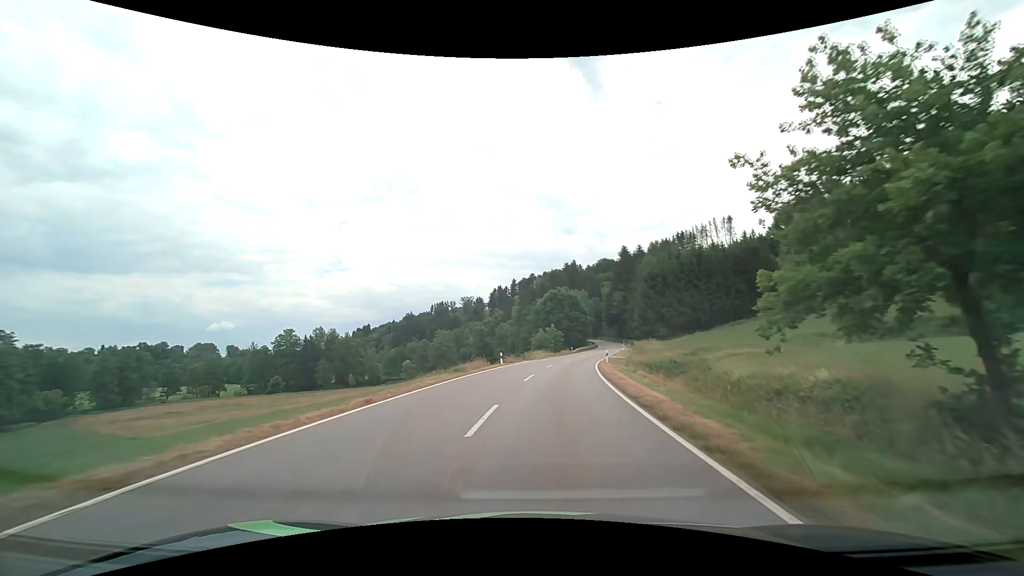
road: tertiary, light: Day
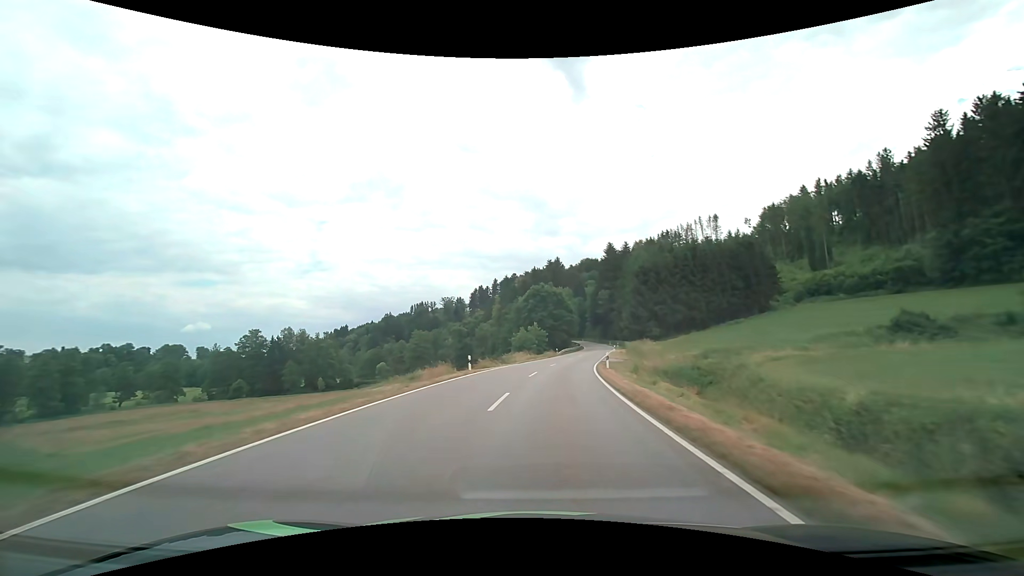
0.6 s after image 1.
(+0.2, +9.2) m; +2°
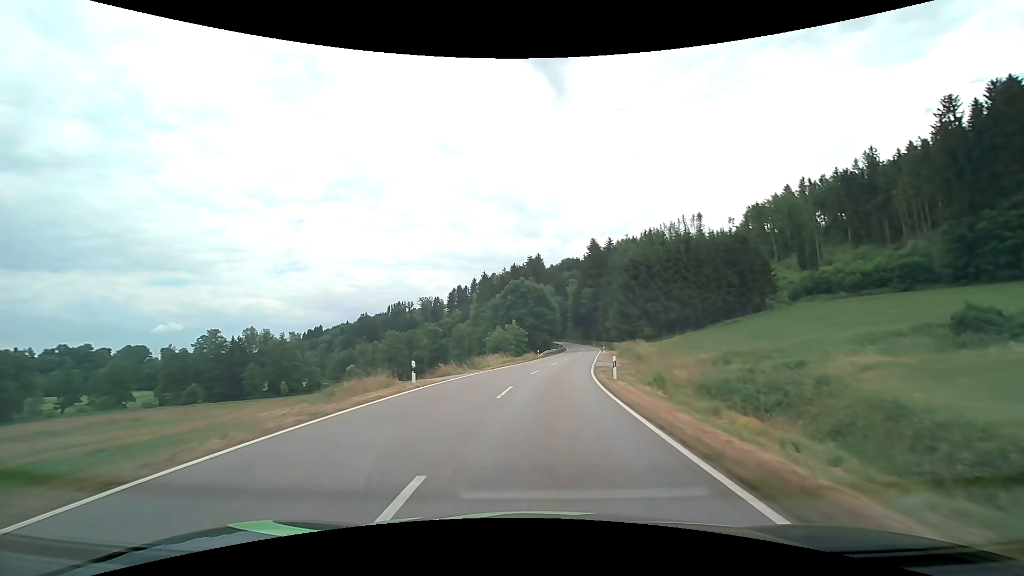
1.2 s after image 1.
(+0.2, +9.3) m; +3°
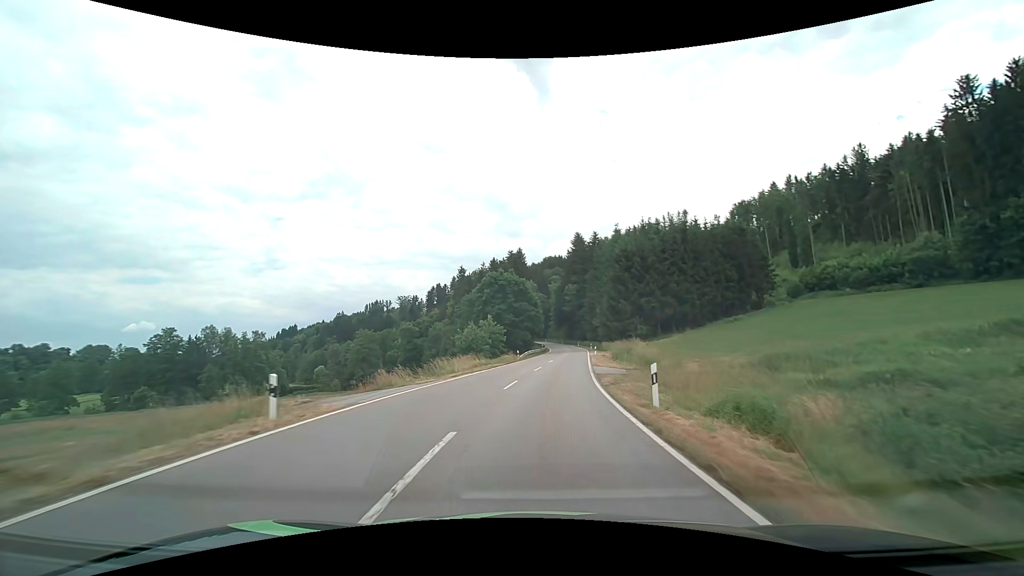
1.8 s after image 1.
(+0.1, +9.5) m; +2°
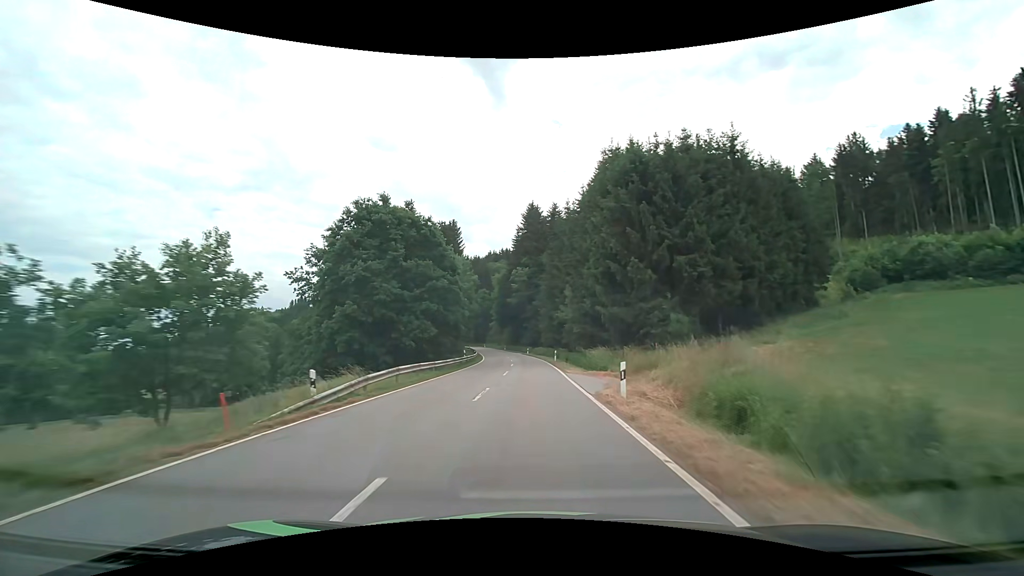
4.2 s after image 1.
(+2.7, +39.2) m; +6°
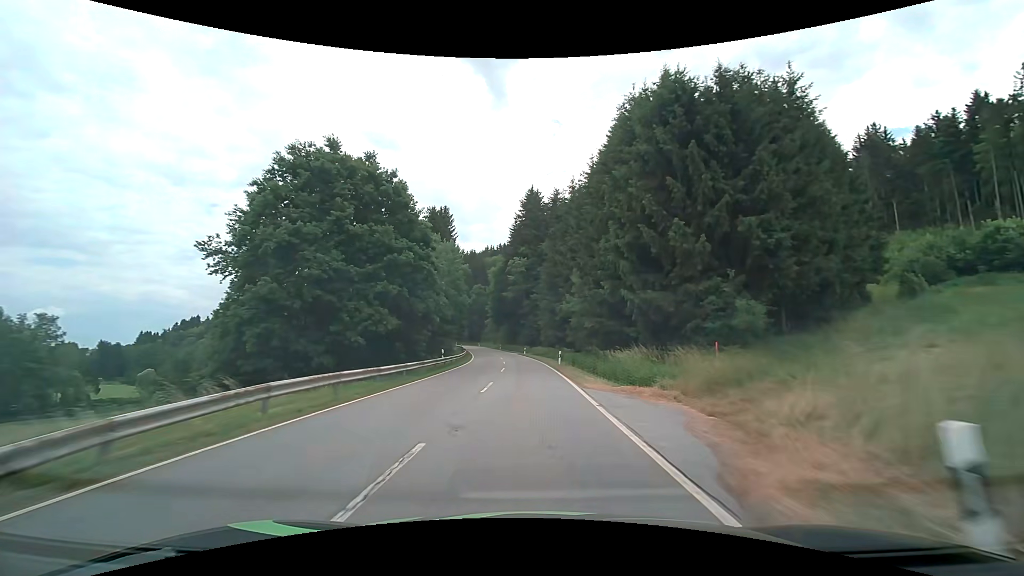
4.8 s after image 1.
(0.0, +10.1) m; 0°
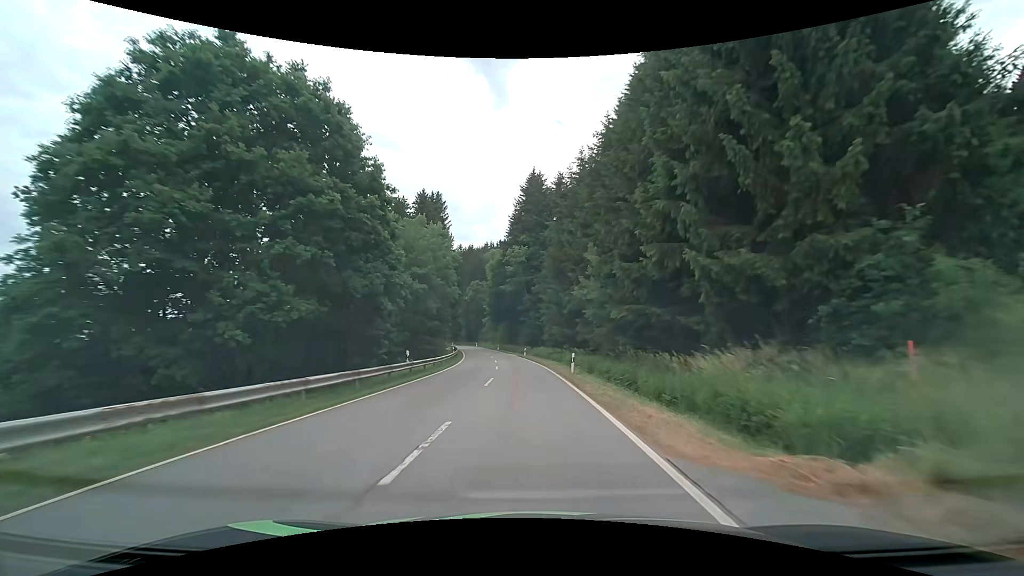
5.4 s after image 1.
(0.0, +10.1) m; 0°
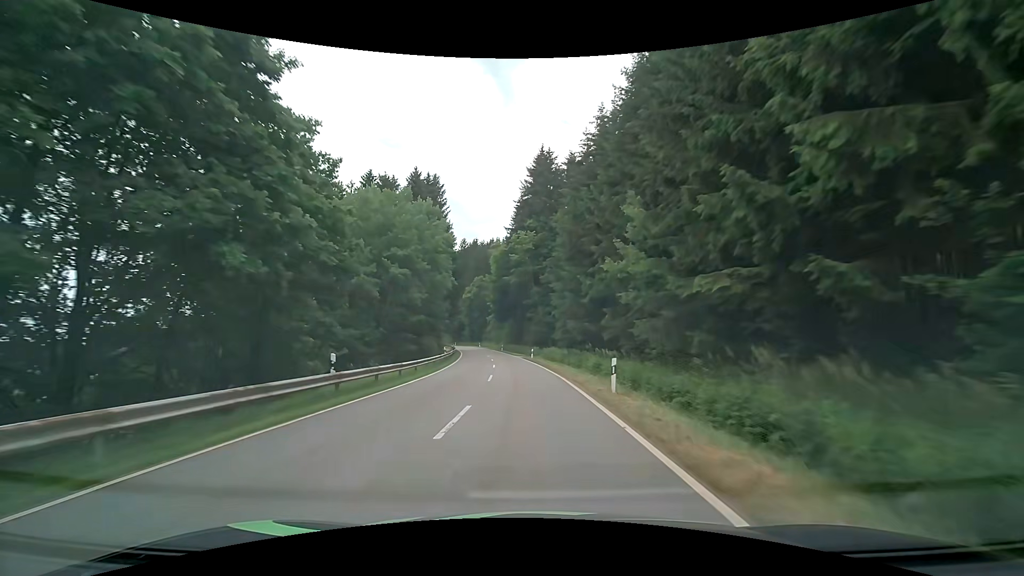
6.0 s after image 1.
(-0.1, +10.2) m; -1°
